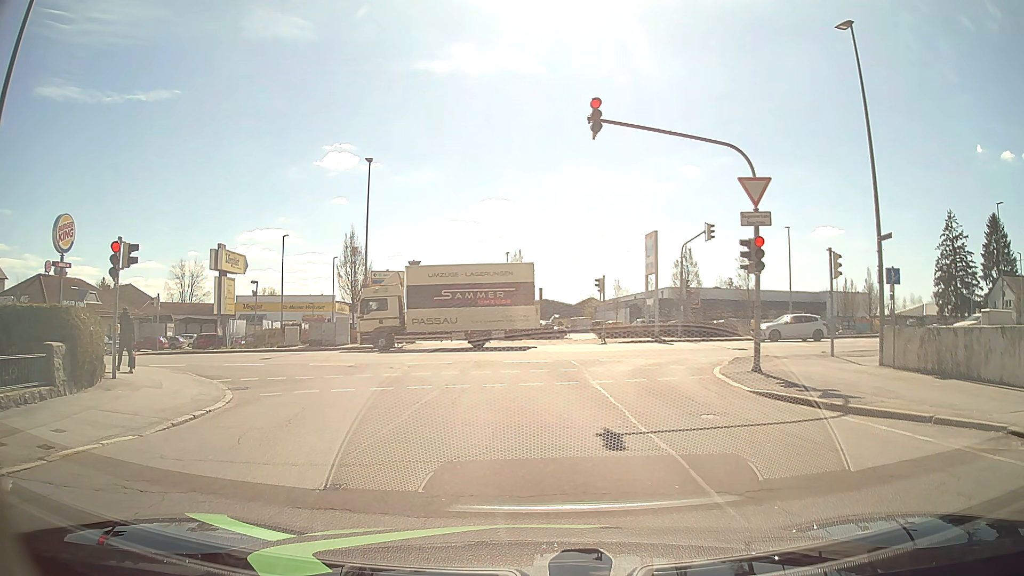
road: residential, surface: asphalt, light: Day
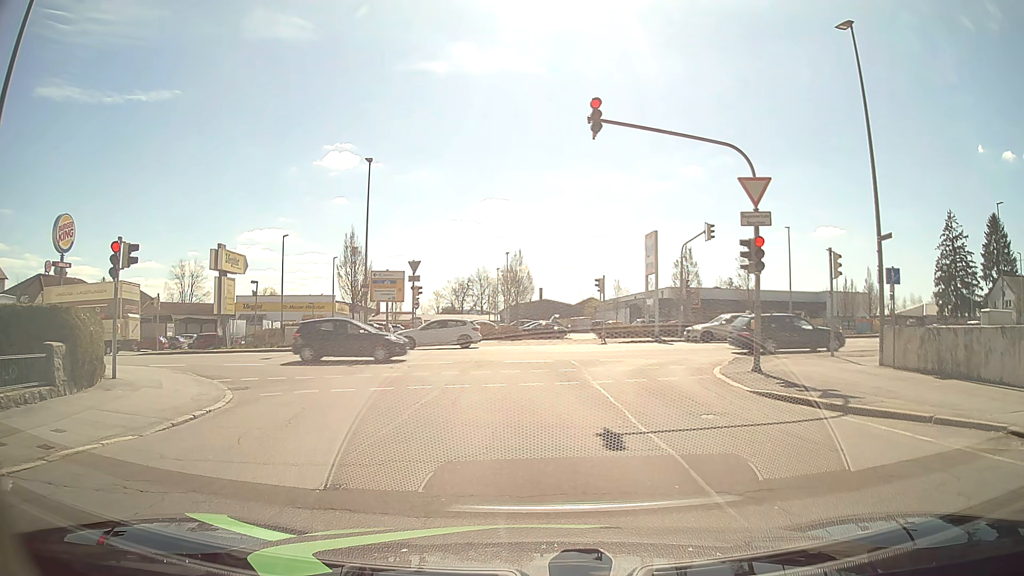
(0.0, 0.0) m; 0°
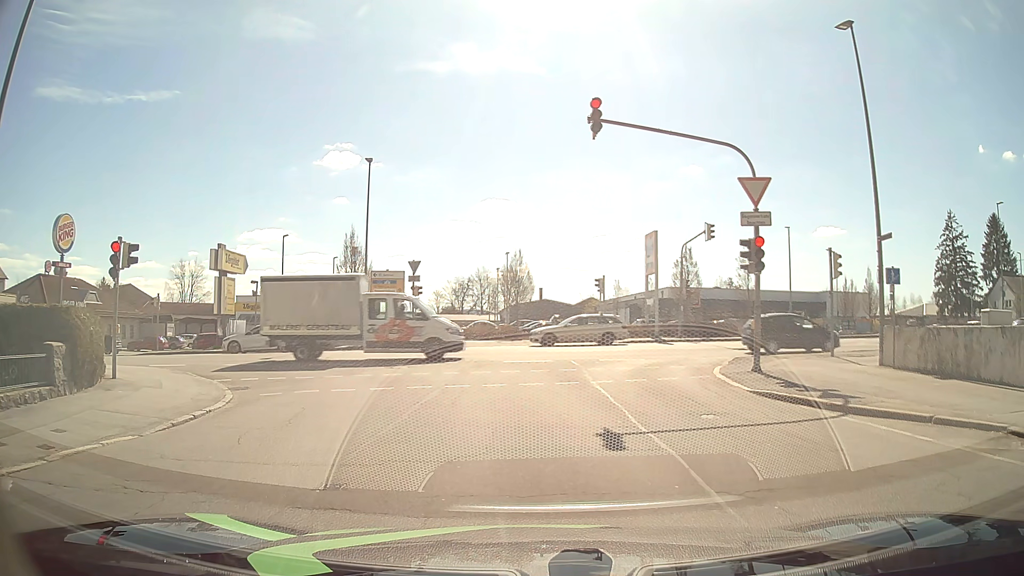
(0.0, 0.0) m; 0°
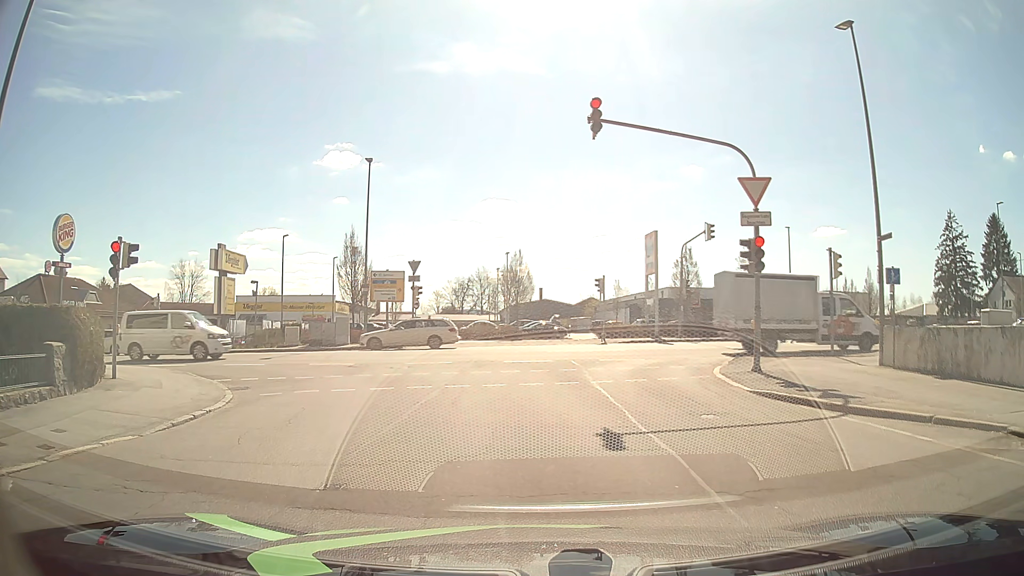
(0.0, 0.0) m; 0°
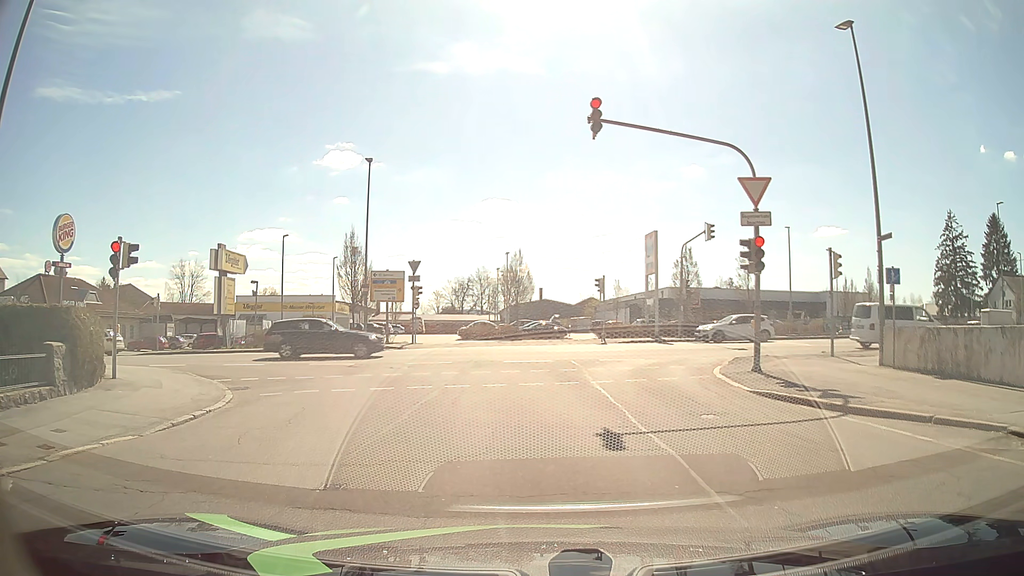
(0.0, 0.0) m; 0°
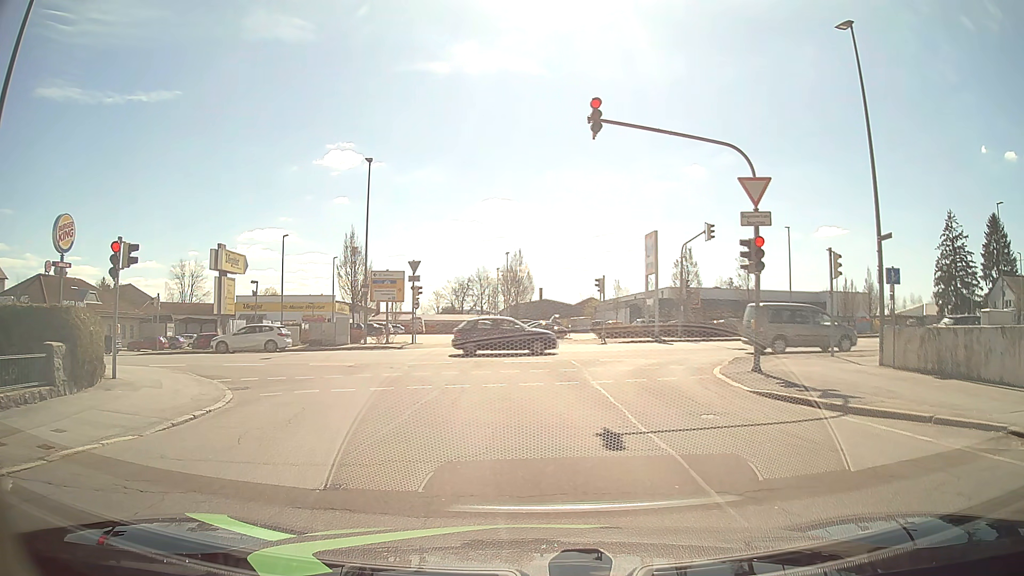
(0.0, 0.0) m; 0°
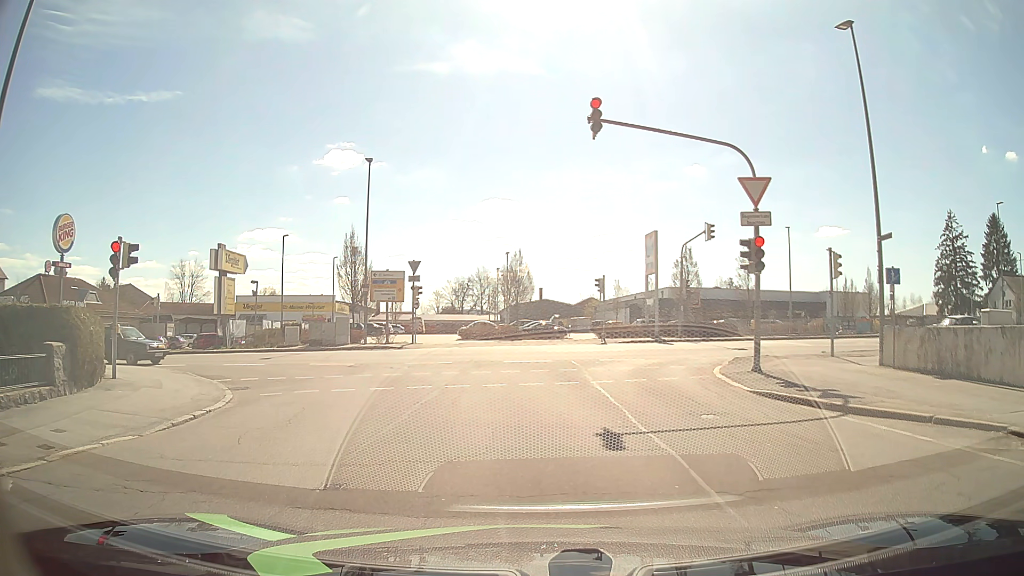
(0.0, 0.0) m; 0°
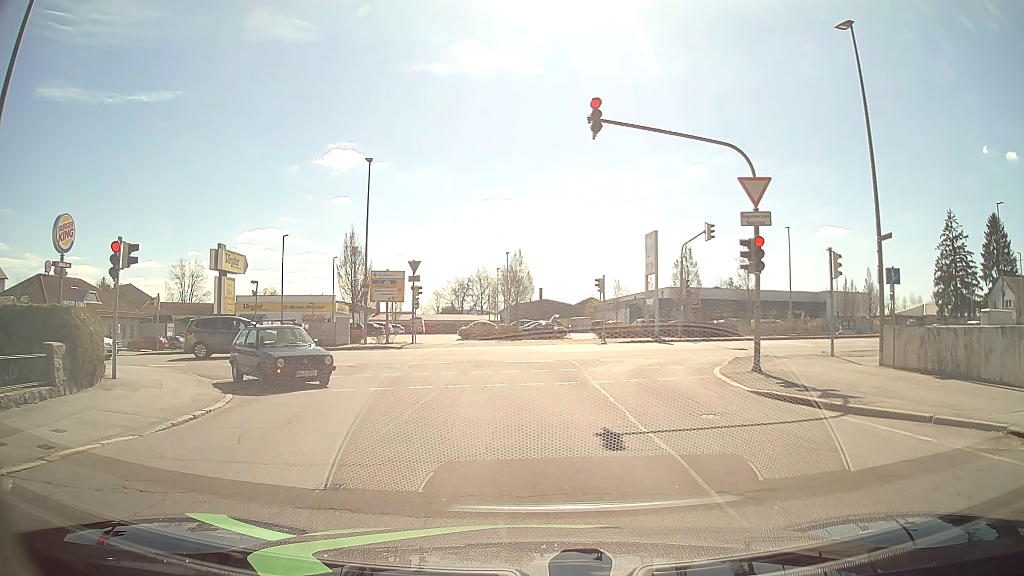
(0.0, 0.0) m; 0°
(0, +10) (-1, +20) (-7, +28) (-16, +32) (-26, +33) (-36, +32) (-46, +31) (-55, +30) (-65, +29) (-75, +28) m
